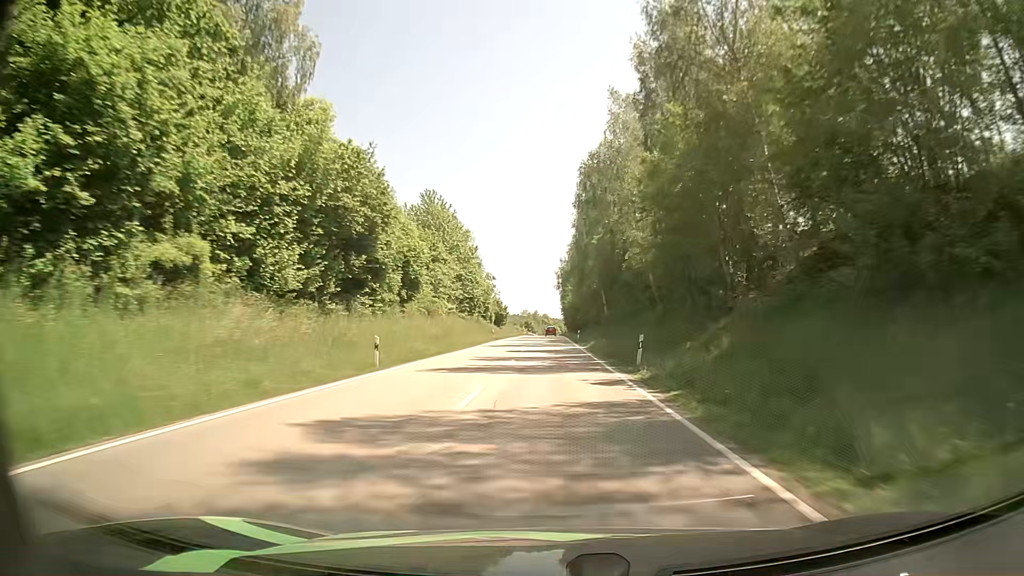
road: secondary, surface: asphalt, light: Day
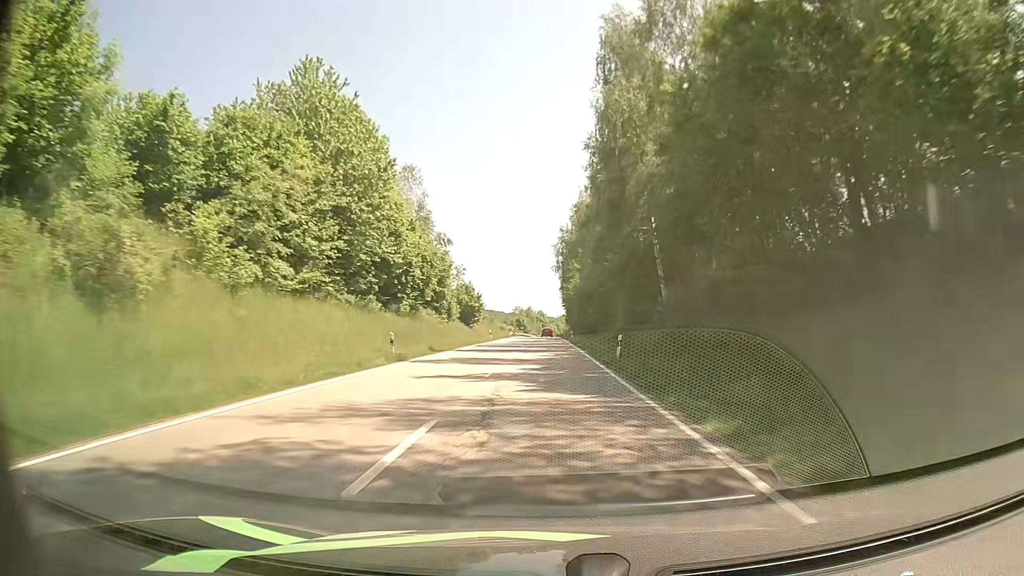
(-0.1, +42.2) m; 0°
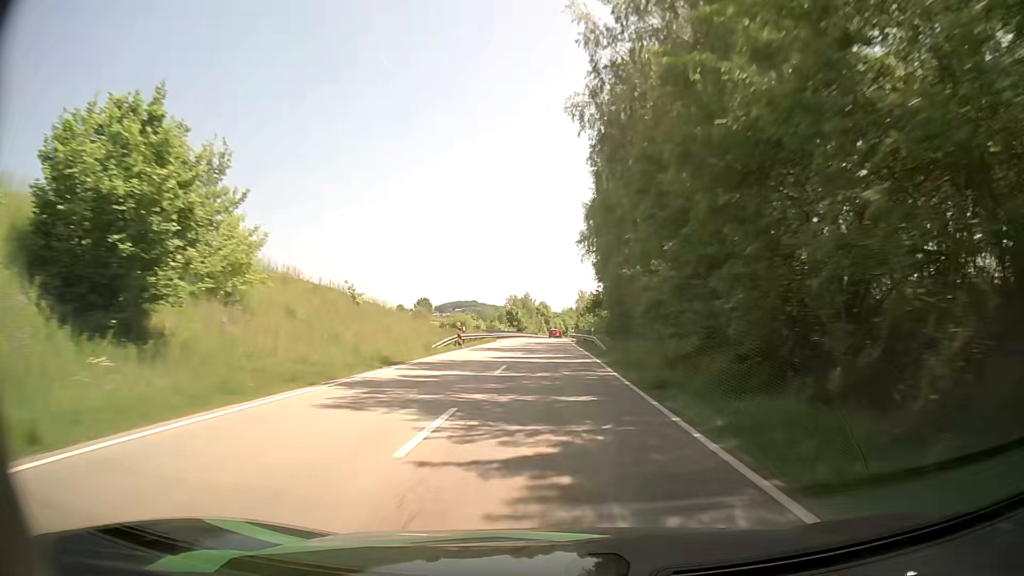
(+0.5, +71.0) m; 0°
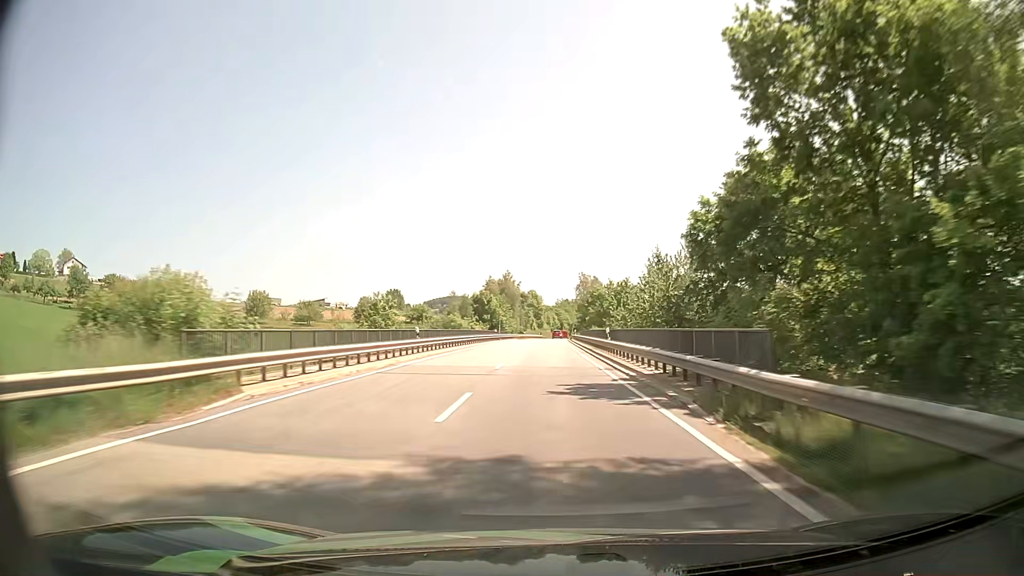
(+0.1, +57.7) m; +1°
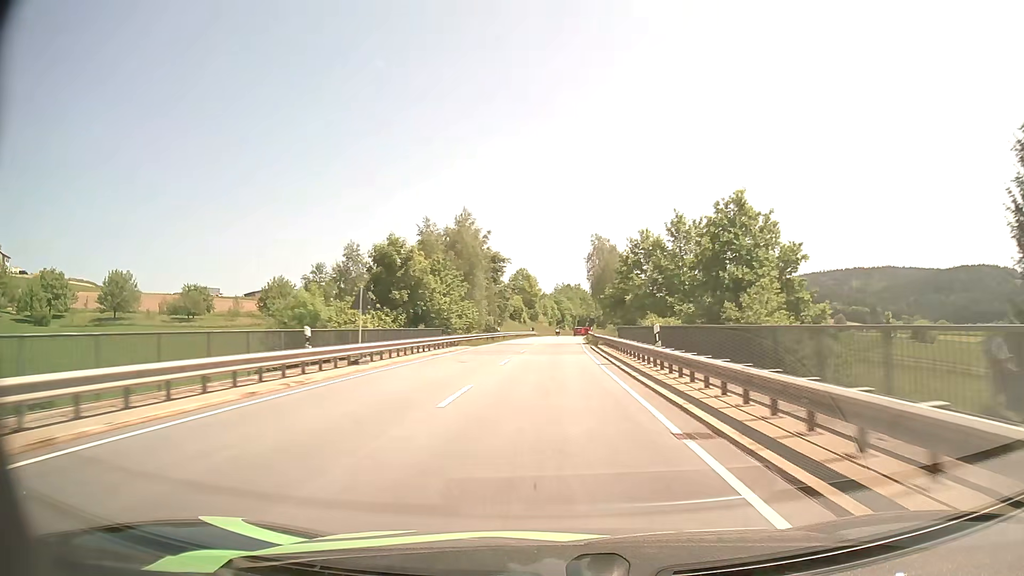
(+0.1, +58.9) m; 0°
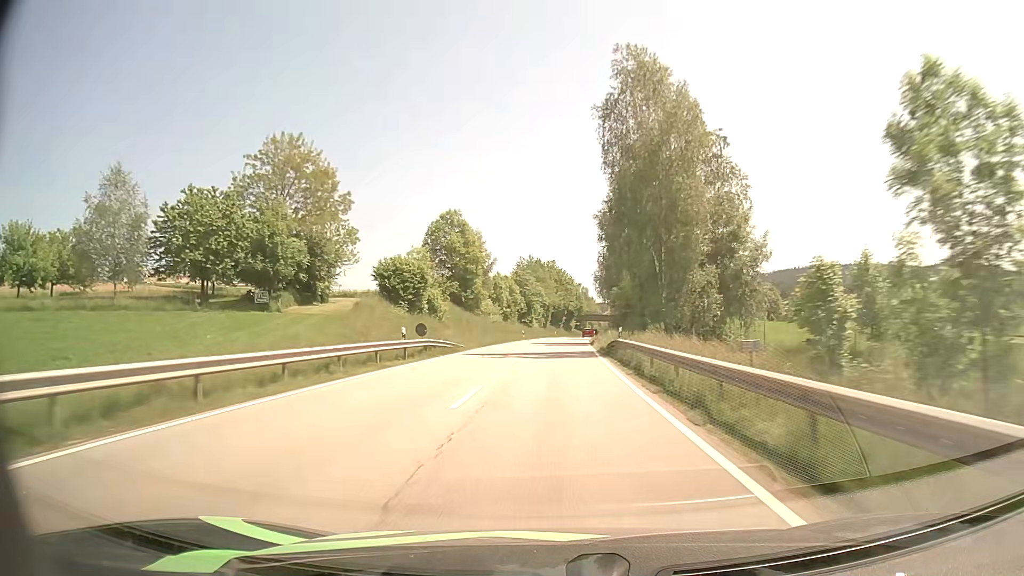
(+1.7, +74.4) m; +3°
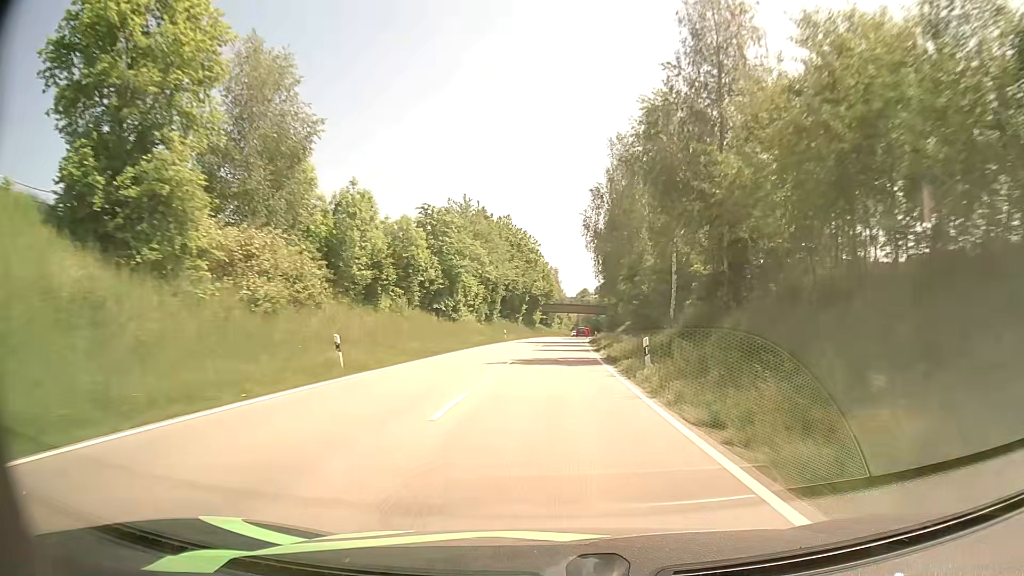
(+1.7, +61.7) m; +3°
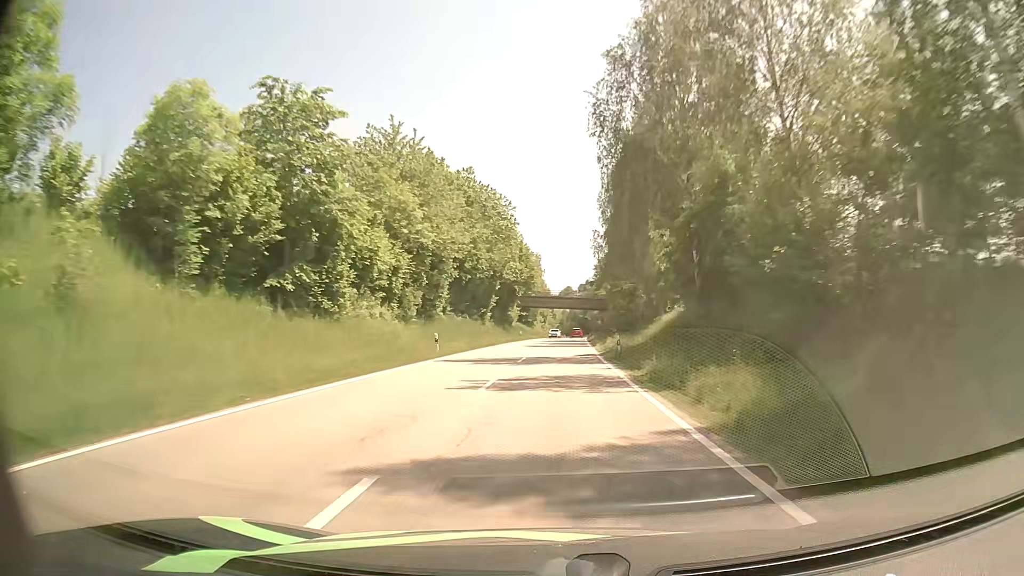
(+0.4, +31.6) m; +1°
(0, +10) (0, +20) (+1, +30) (+1, +40) (+1, +50) (+2, +60) (+2, +70) (+3, +80) (+4, +90) (+4, +100) m
